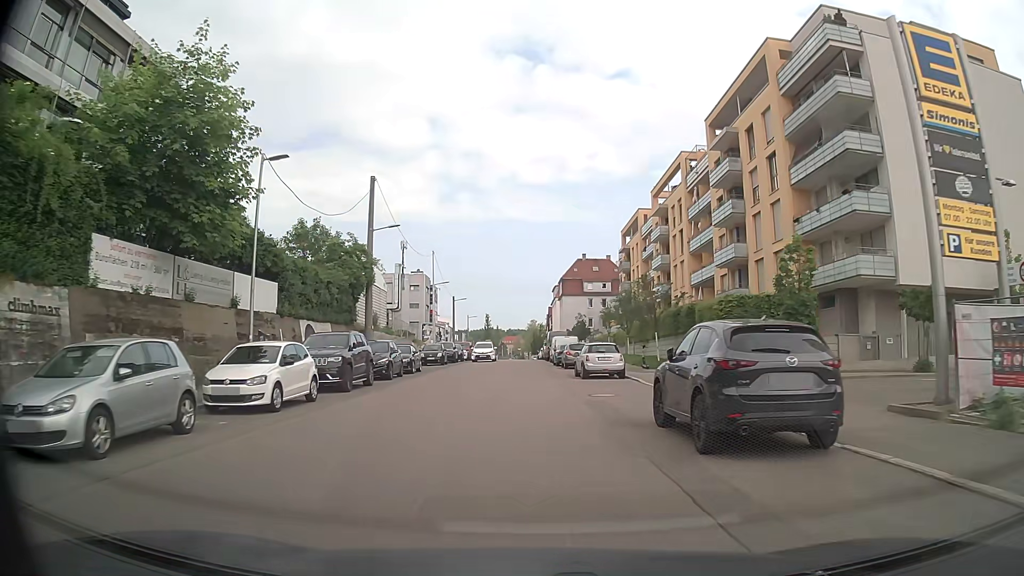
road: tertiary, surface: asphalt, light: Day
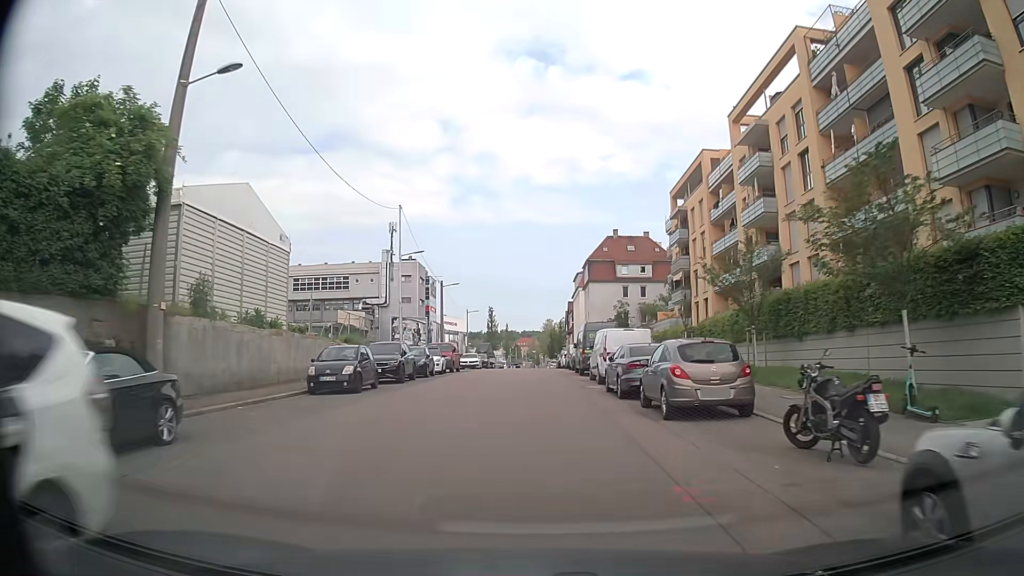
(-0.1, +25.5) m; -1°
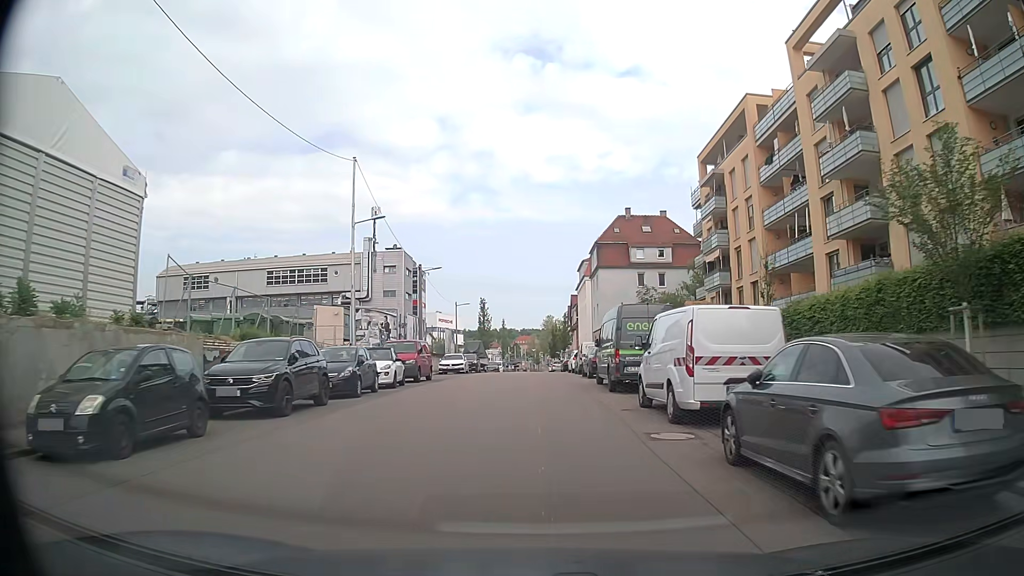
(0.0, +12.6) m; 0°
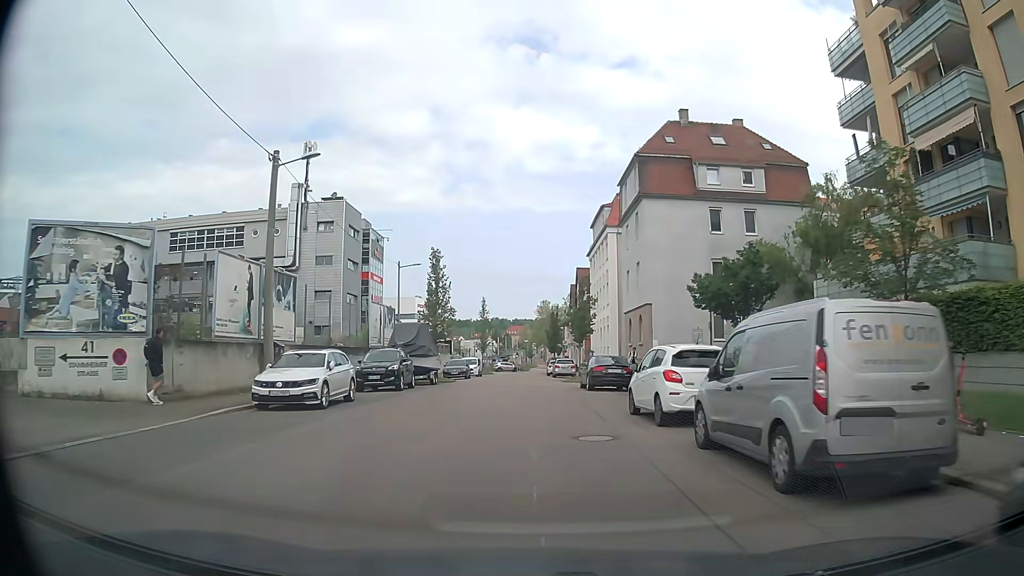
(0.0, +31.1) m; 0°
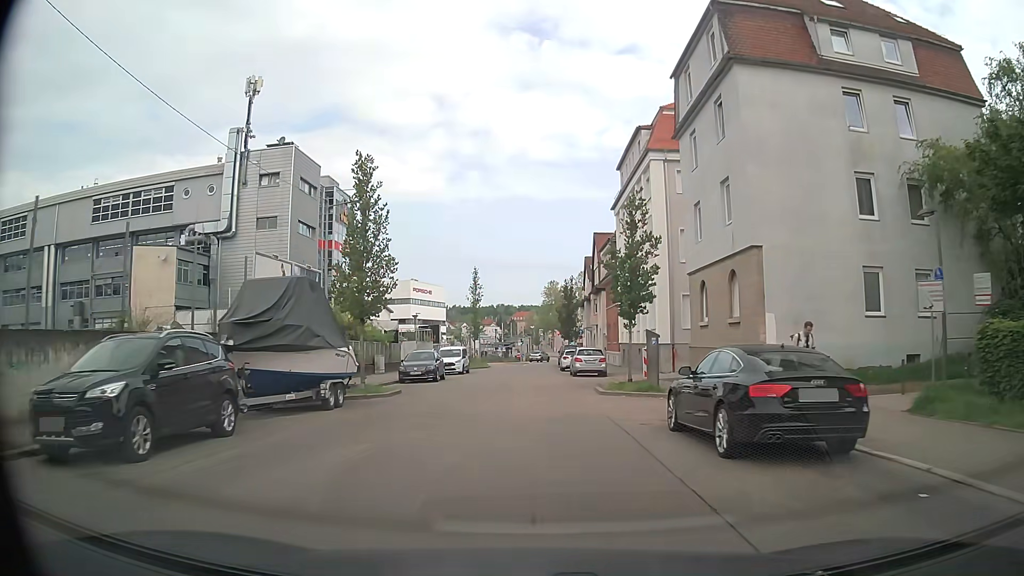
(0.0, +18.2) m; 0°
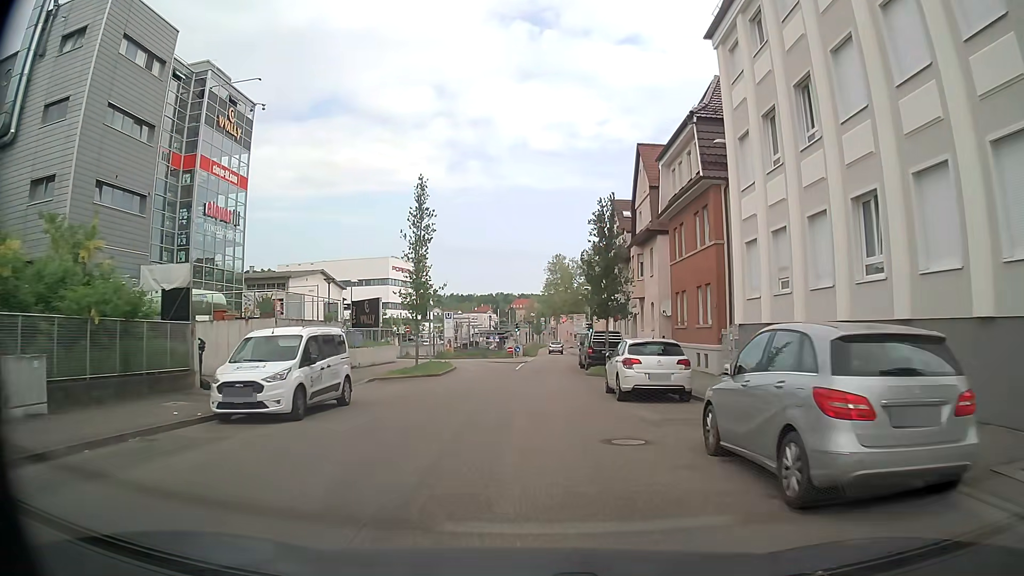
(0.0, +30.0) m; 0°
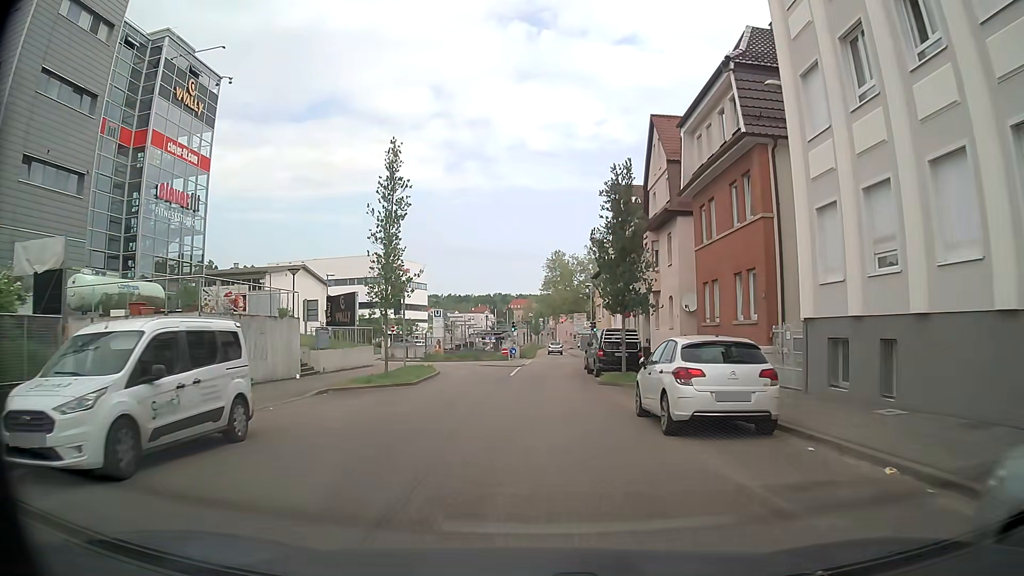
(0.0, +5.8) m; 0°
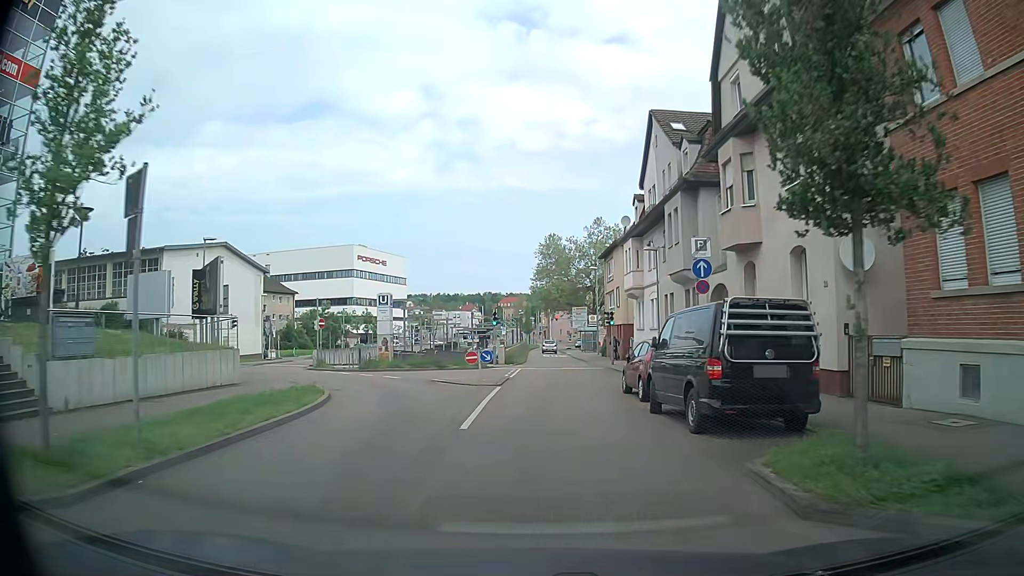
(0.0, +17.6) m; +1°
(0, +10) (0, +20) (+1, +30) (+1, +40) (+1, +50) (+1, +60) (+2, +70) (+2, +80) (+2, +90) (+3, +100) m
